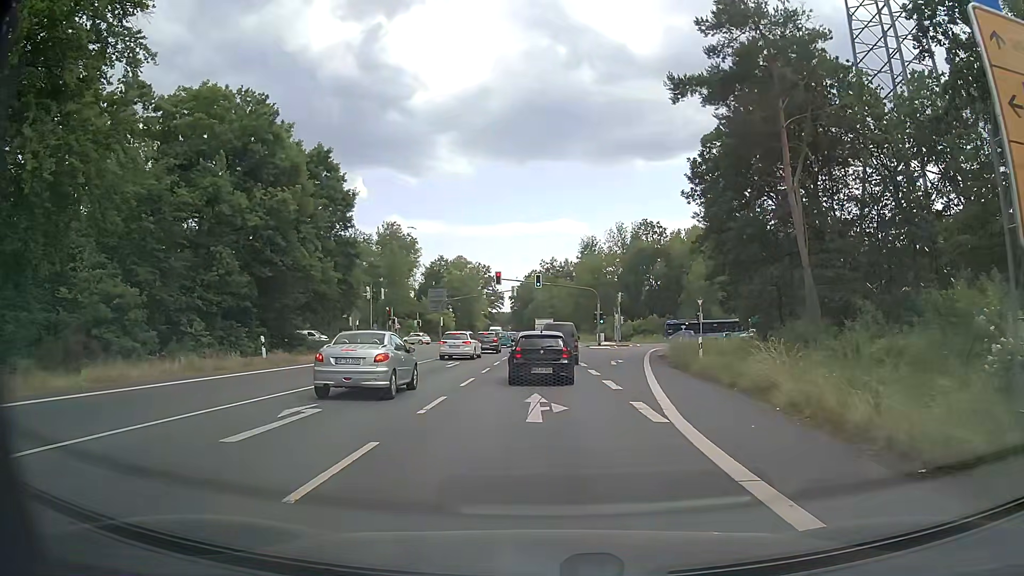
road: primary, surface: asphalt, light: Day
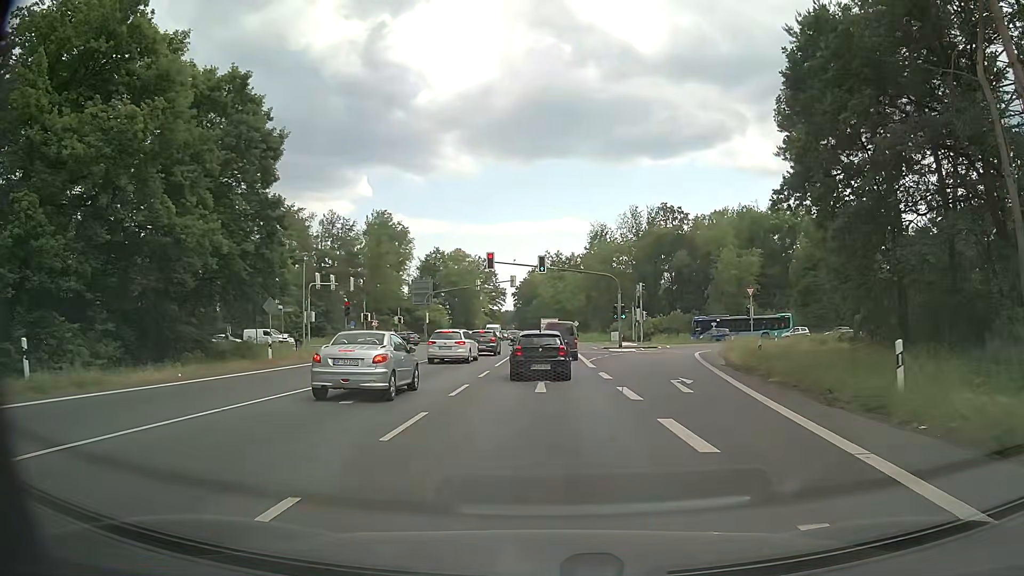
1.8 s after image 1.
(-0.1, +15.2) m; 0°
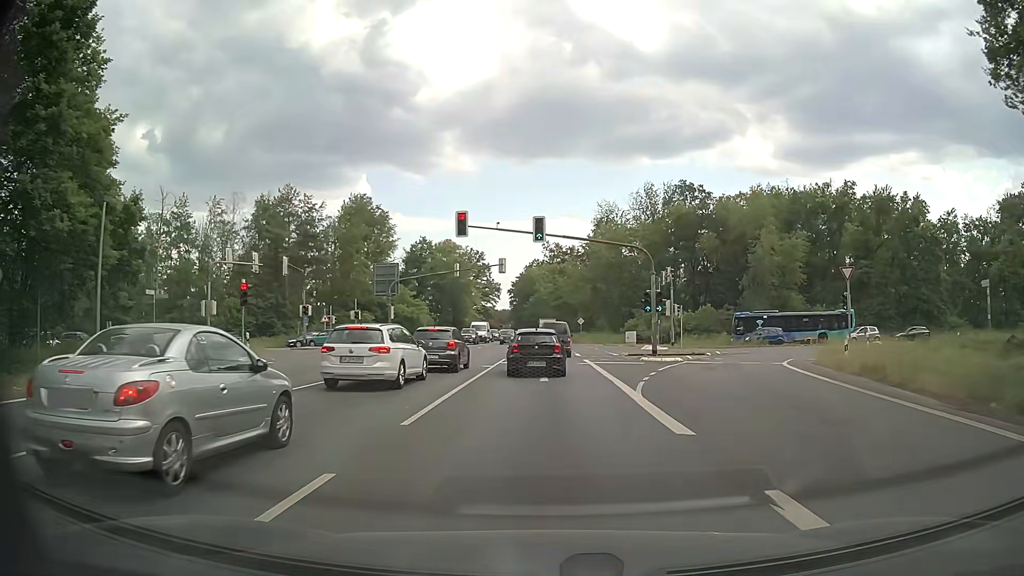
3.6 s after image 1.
(-0.2, +17.5) m; 0°
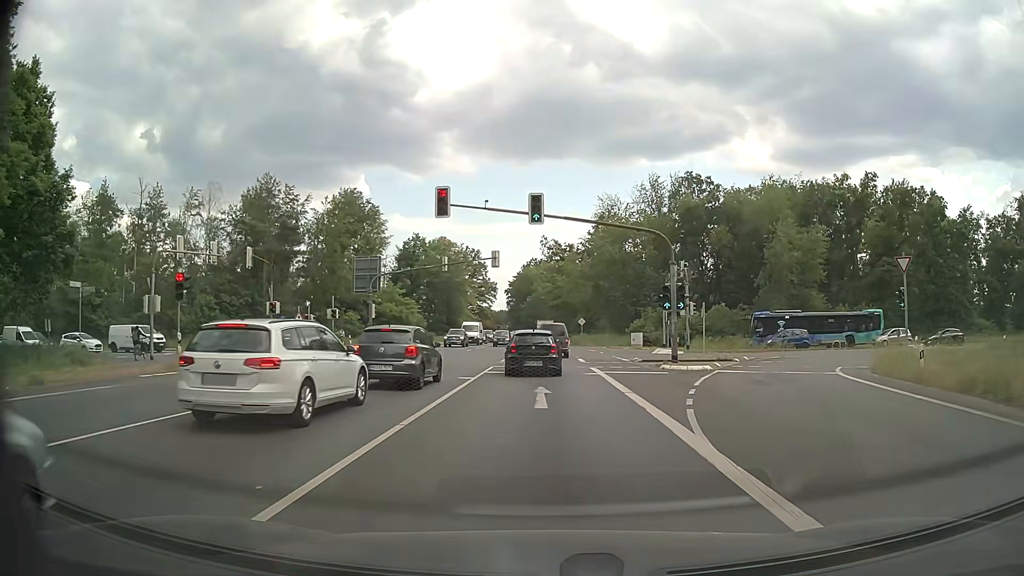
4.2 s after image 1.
(0.0, +6.2) m; 0°
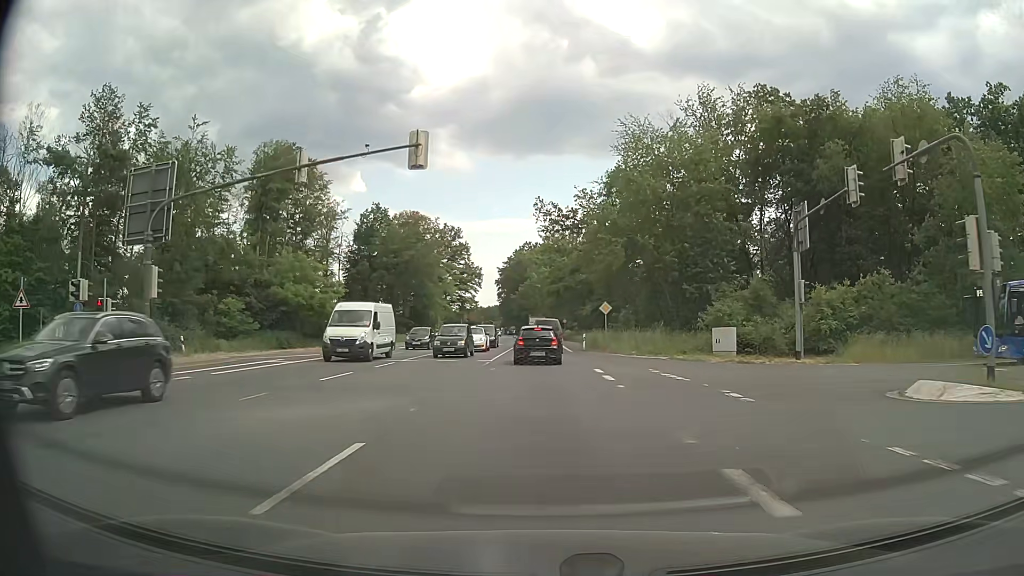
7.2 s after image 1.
(0.0, +32.5) m; 0°
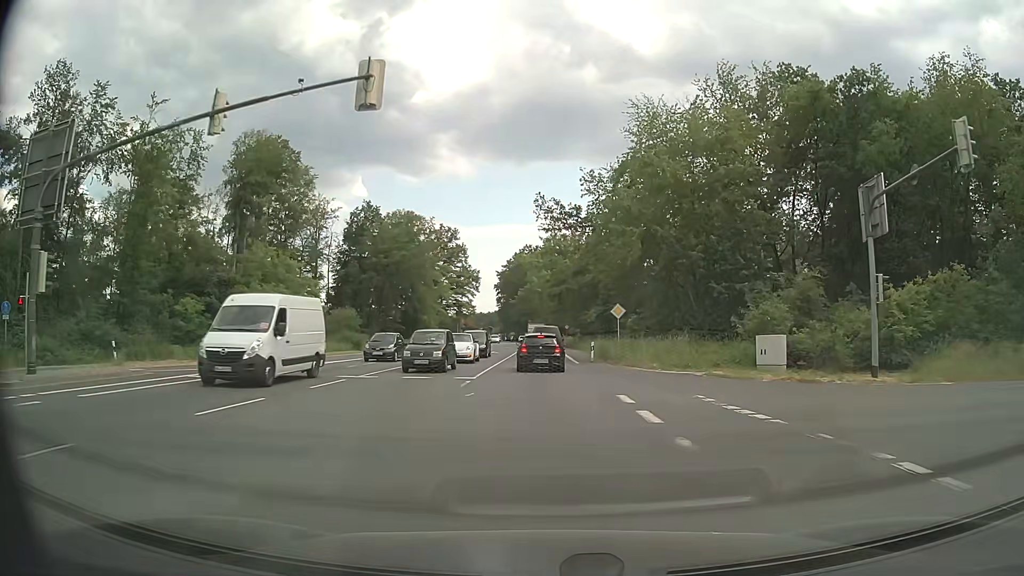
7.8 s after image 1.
(0.0, +6.8) m; 0°
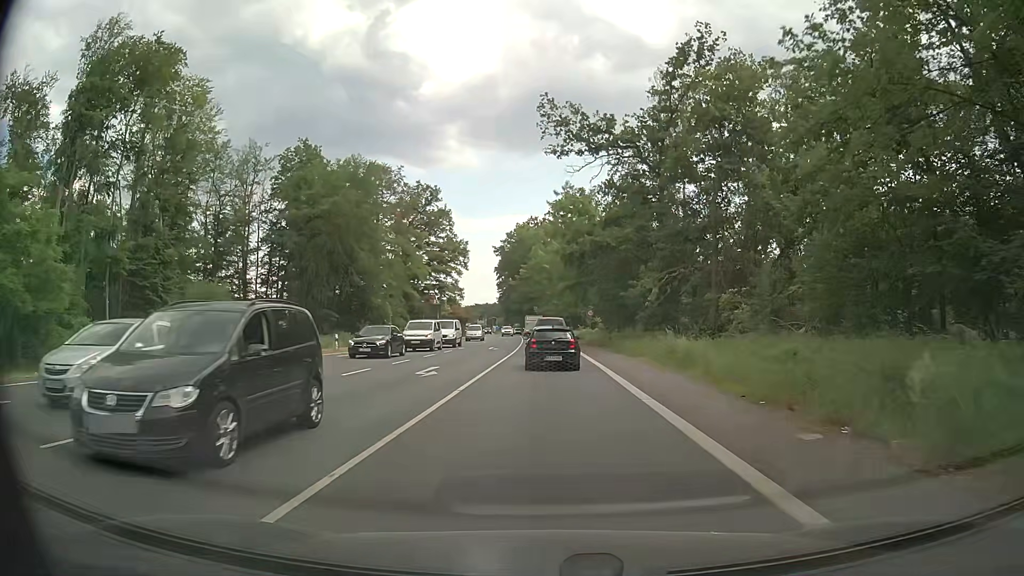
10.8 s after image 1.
(-0.1, +33.4) m; -1°
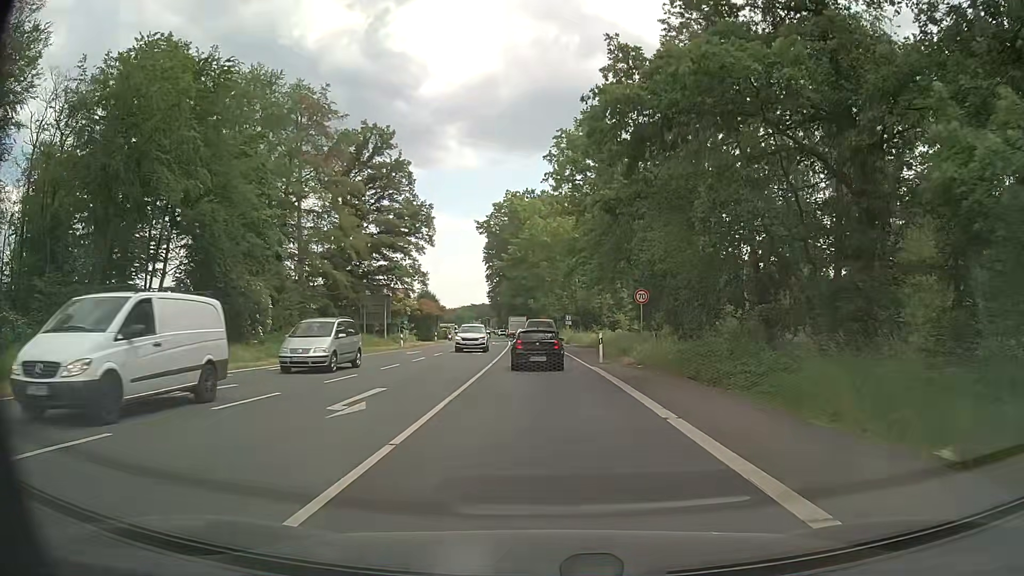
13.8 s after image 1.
(+0.1, +32.1) m; 0°
(0, +10) (0, +20) (0, +30) (-1, +40) (-1, +50) (-1, +60) (-2, +70) (-3, +80) (-3, +90) (-4, +100) m
